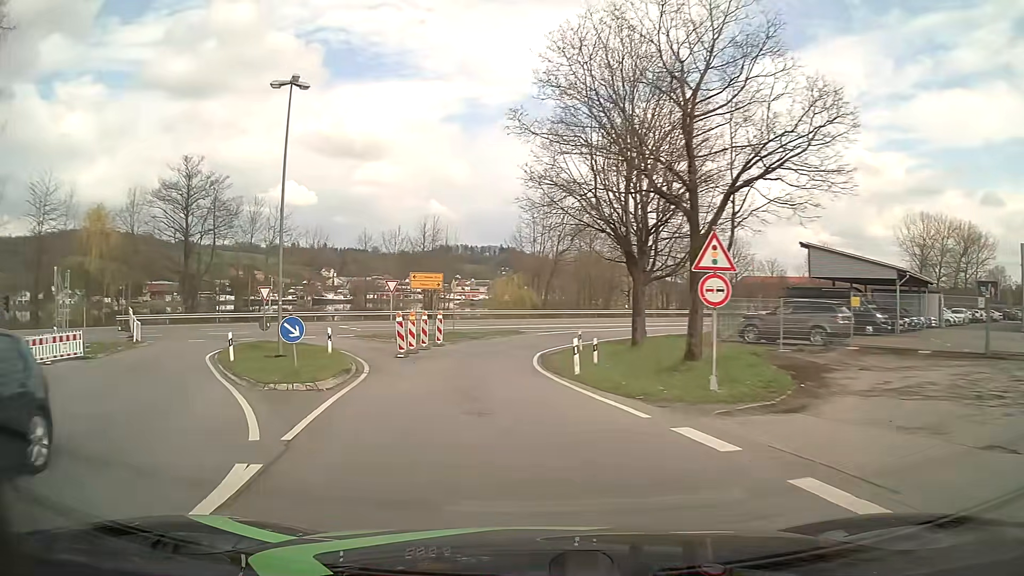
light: Day
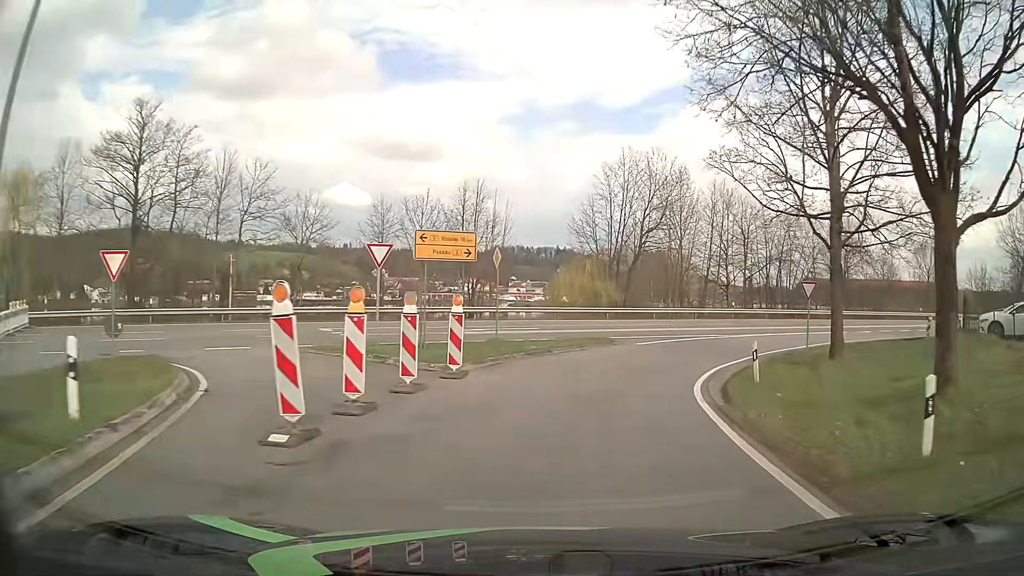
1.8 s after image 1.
(-1.5, +17.7) m; -5°
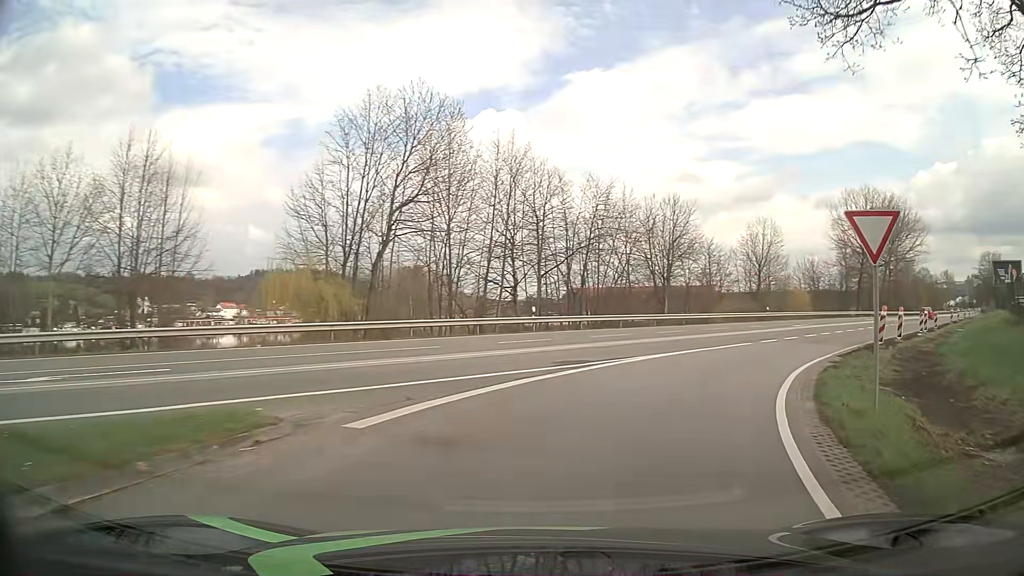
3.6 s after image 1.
(+2.8, +17.9) m; +20°
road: unclassified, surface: asphalt
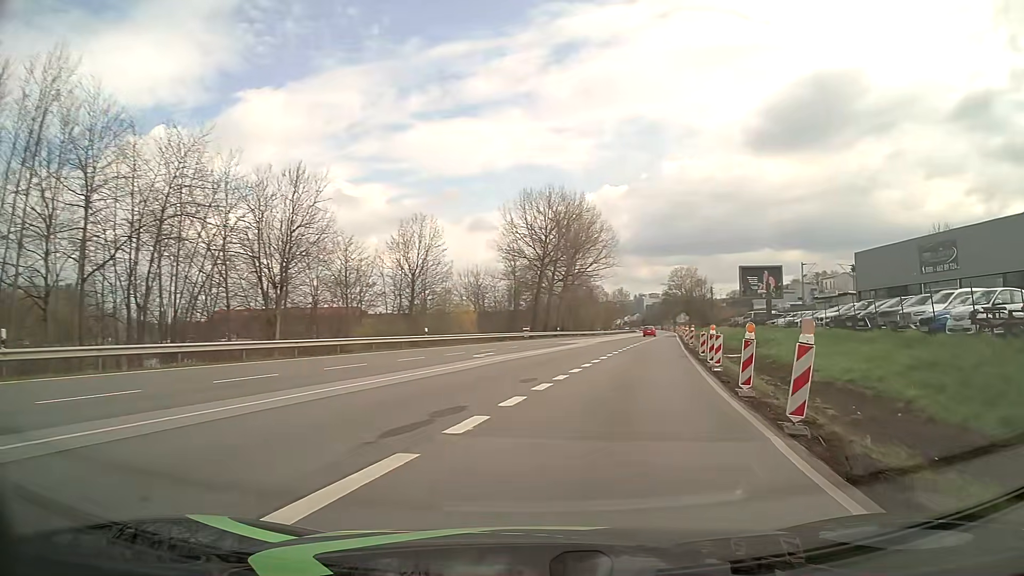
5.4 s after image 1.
(+4.9, +17.4) m; +31°
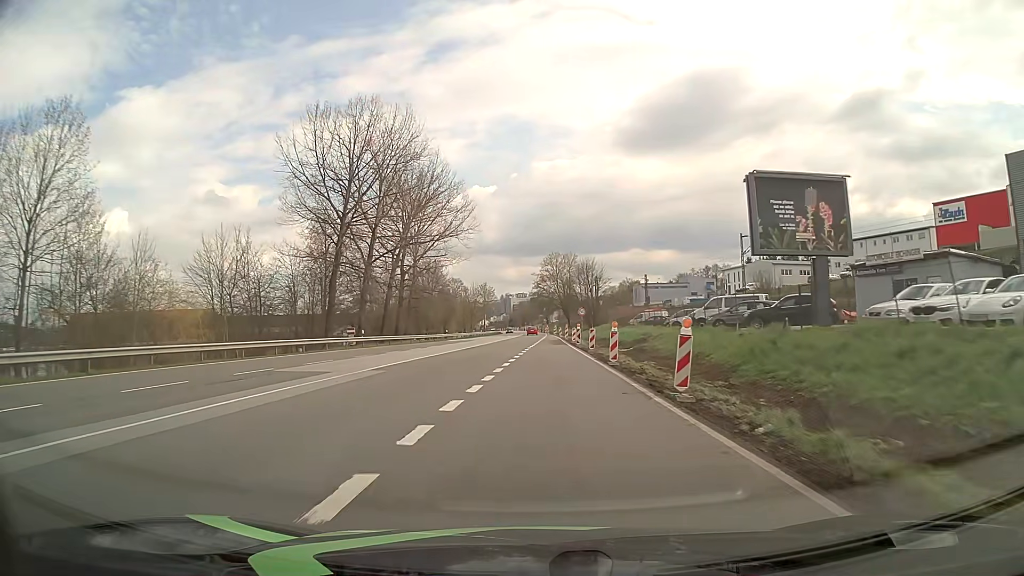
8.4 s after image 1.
(+5.7, +36.5) m; +11°
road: primary
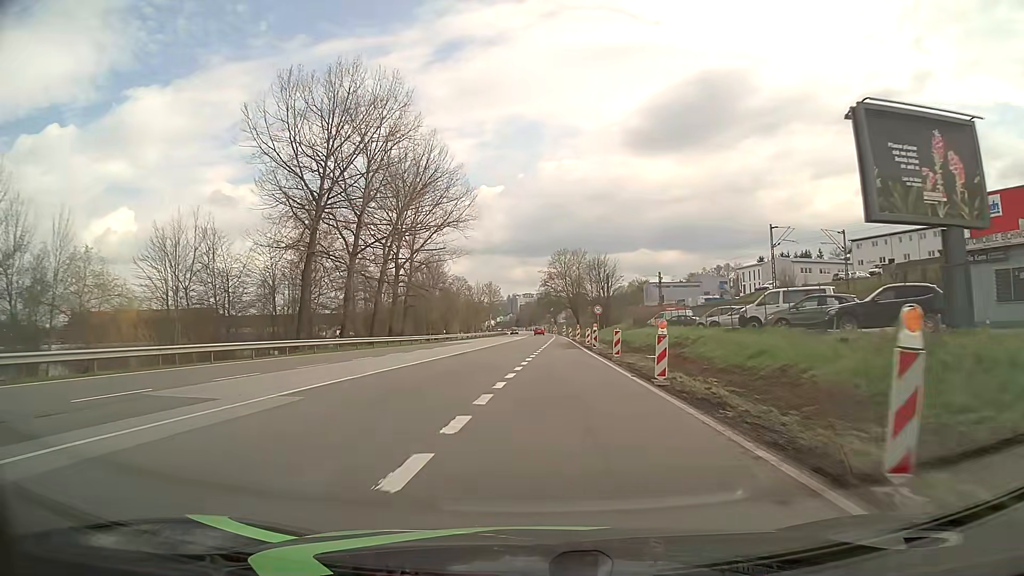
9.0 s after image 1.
(-0.1, +8.4) m; -1°
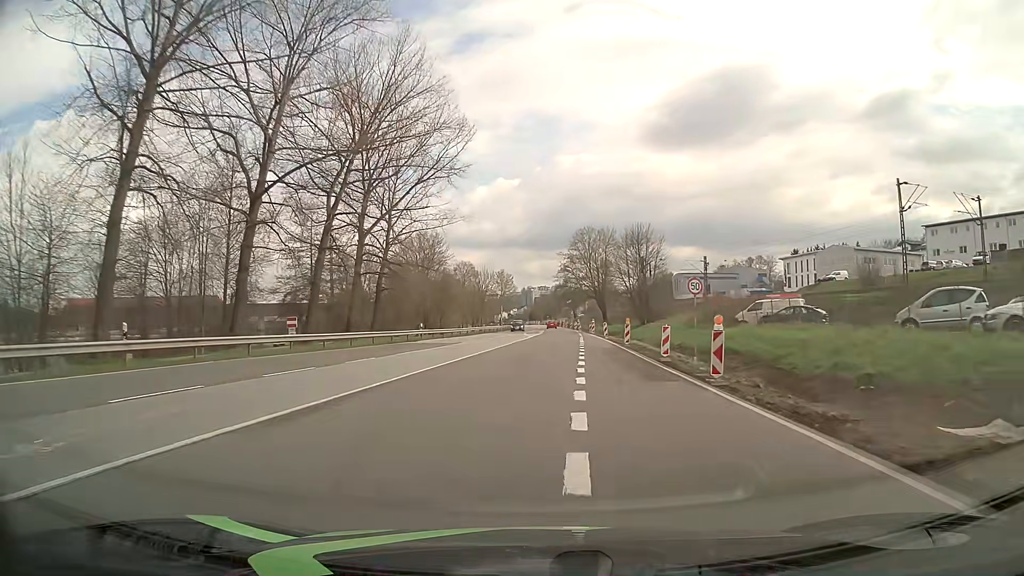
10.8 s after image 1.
(-0.3, +24.9) m; -1°
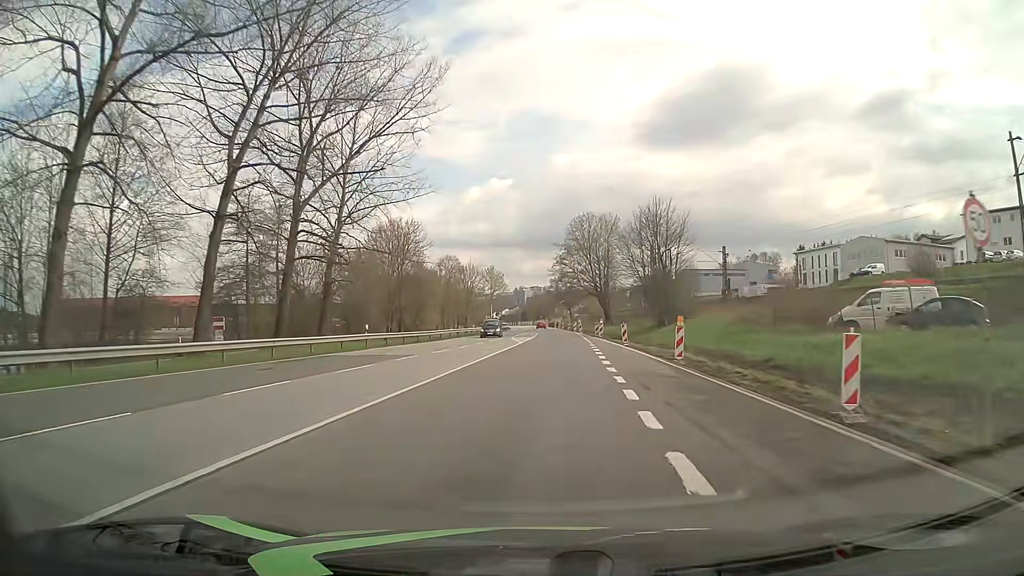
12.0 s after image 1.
(+0.1, +15.4) m; +1°
